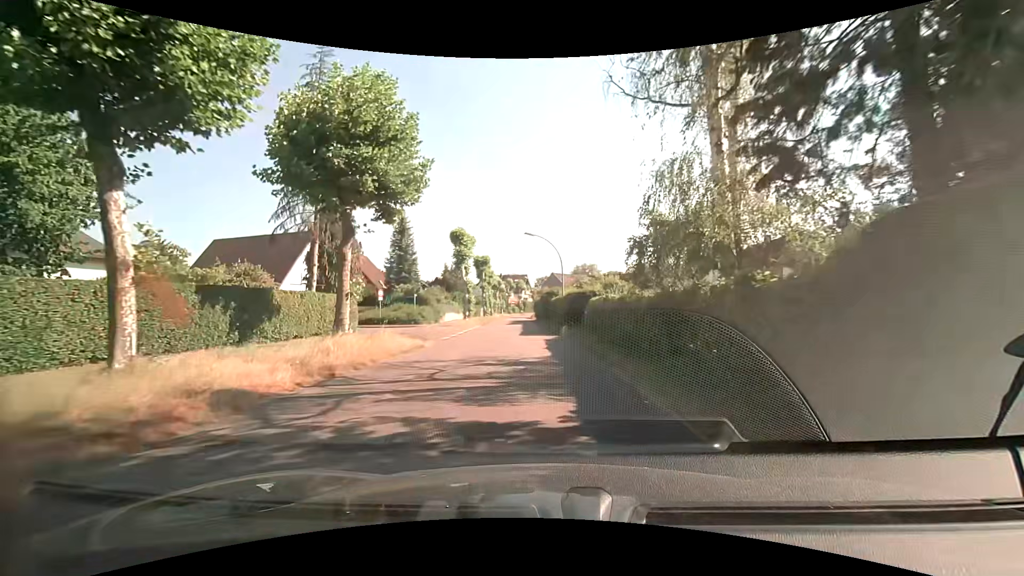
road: tertiary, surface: asphalt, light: Day
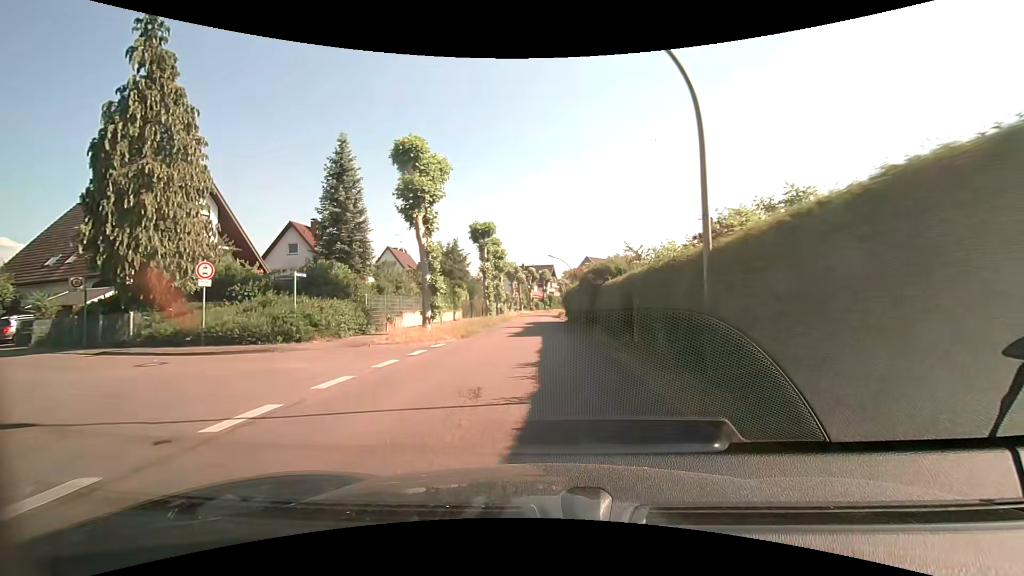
(-0.5, +24.3) m; -3°
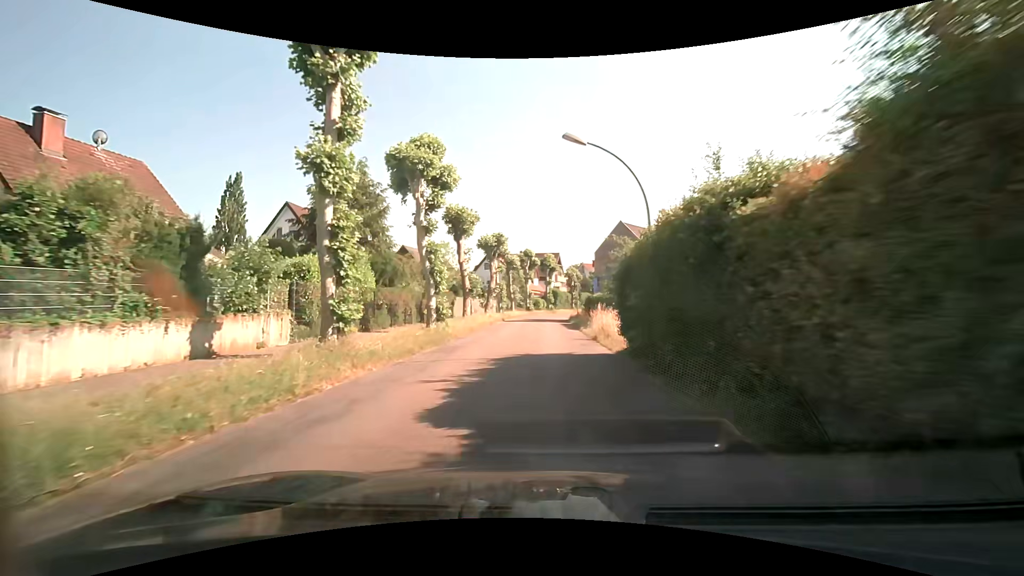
(0.0, +32.2) m; 0°
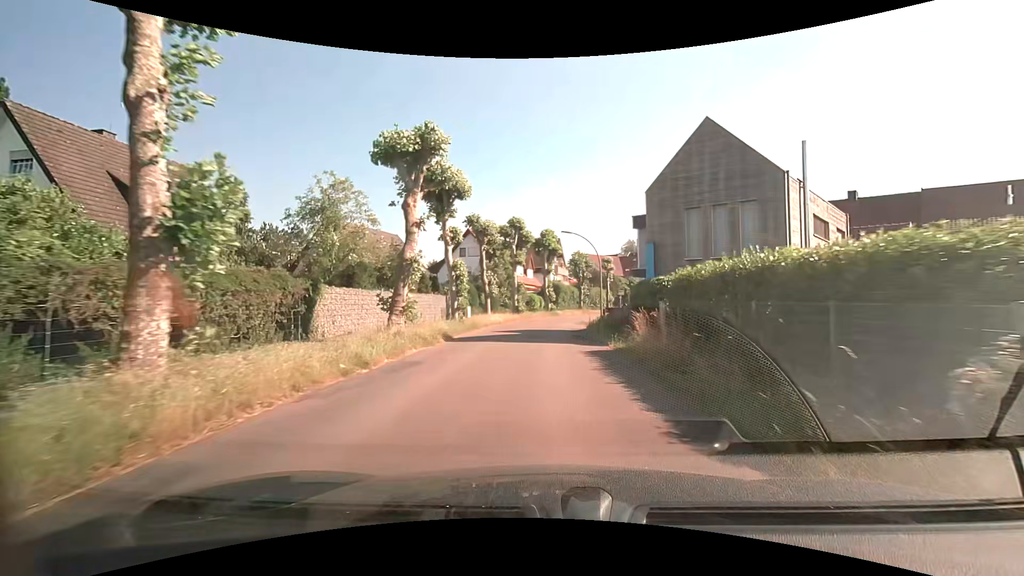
(-0.1, +25.2) m; 0°
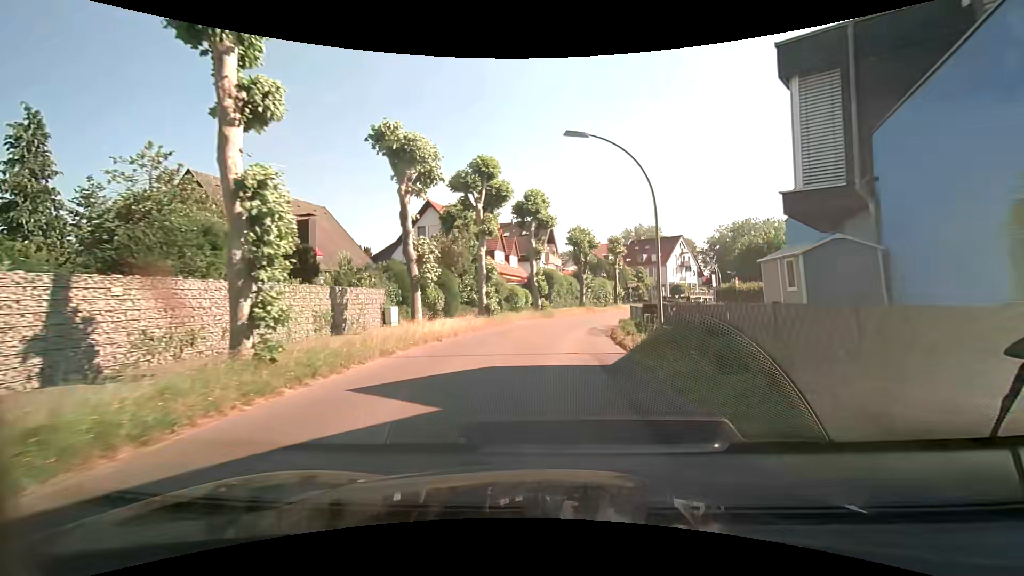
(+0.2, +17.9) m; +1°
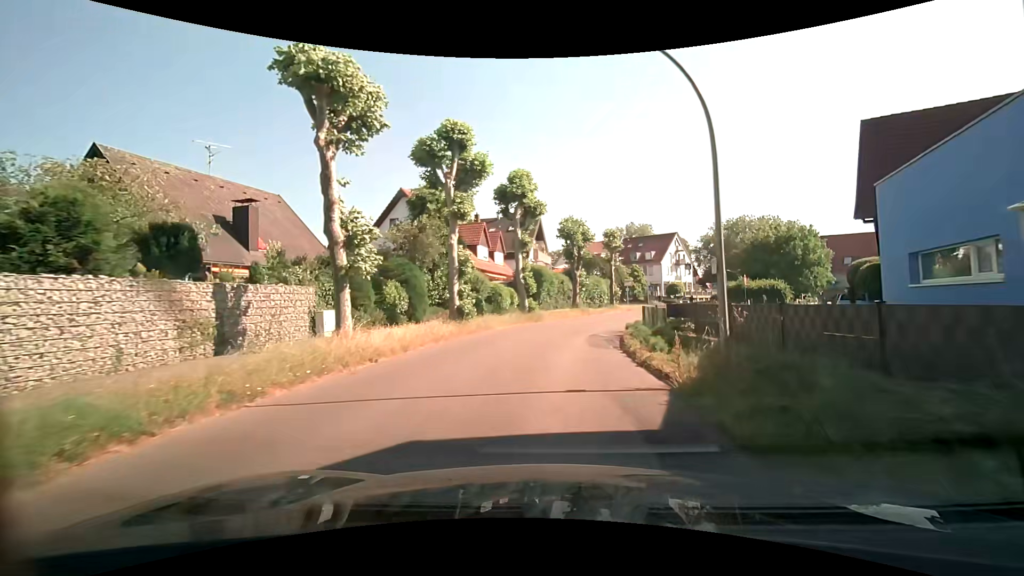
(+0.1, +5.6) m; +1°
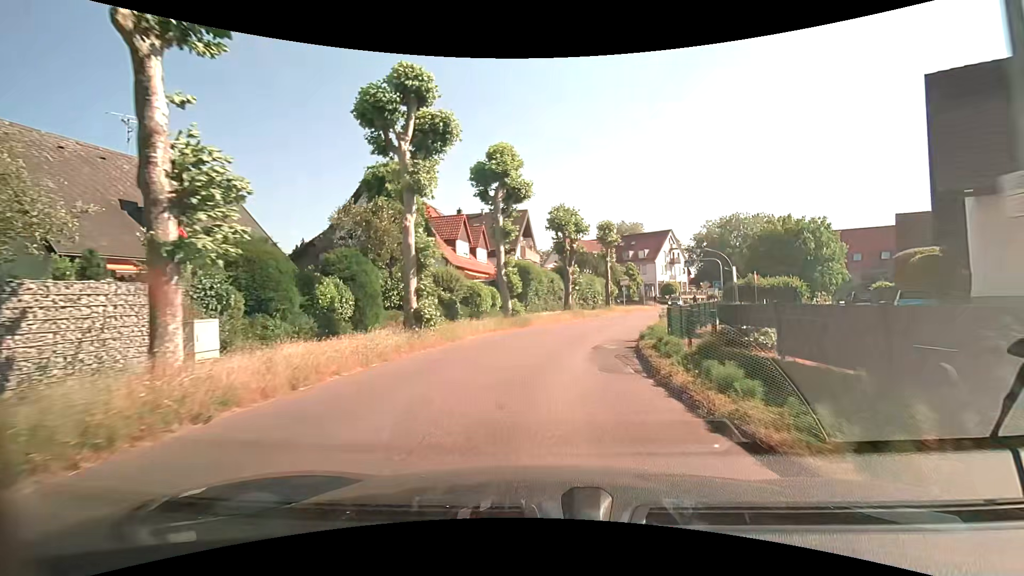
(+0.1, +5.4) m; +1°
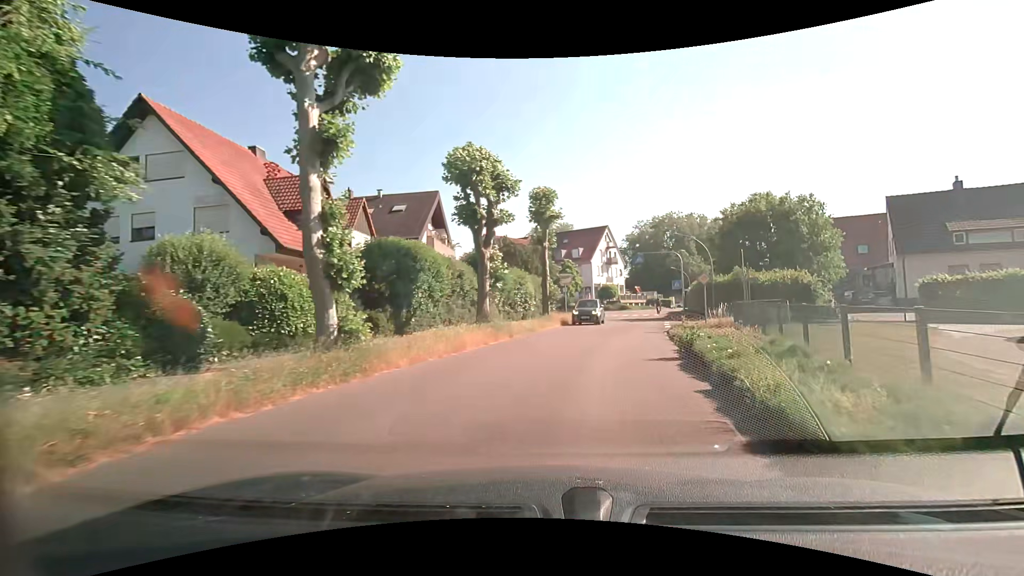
(+0.9, +15.1) m; +9°
(+1, +10) (+3, +20) (+5, +30) (+7, +39) (+9, +49) (+12, +59) (+15, +68) (+19, +77) (+24, +86) (+30, +94) m
